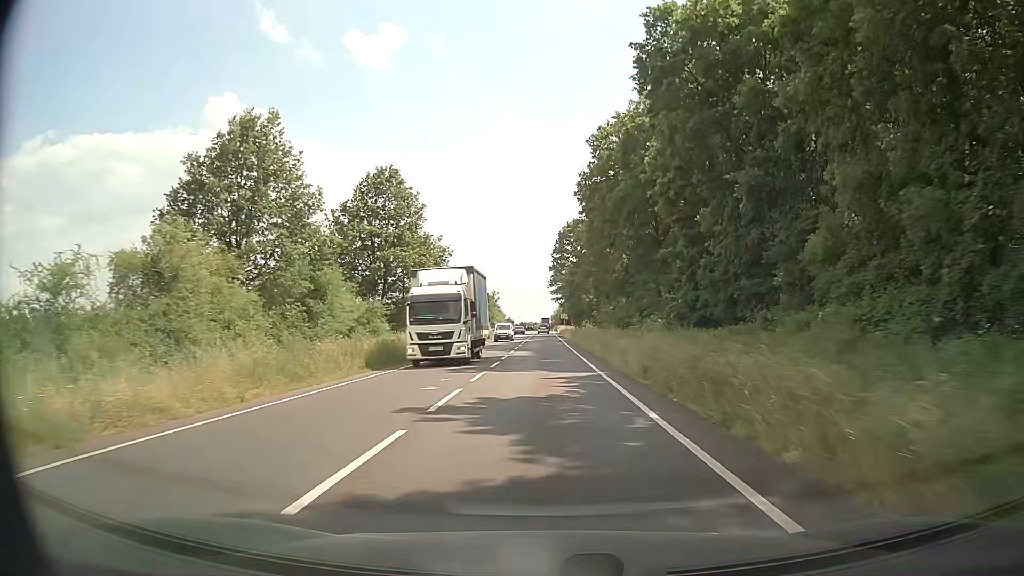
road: primary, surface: asphalt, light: Day
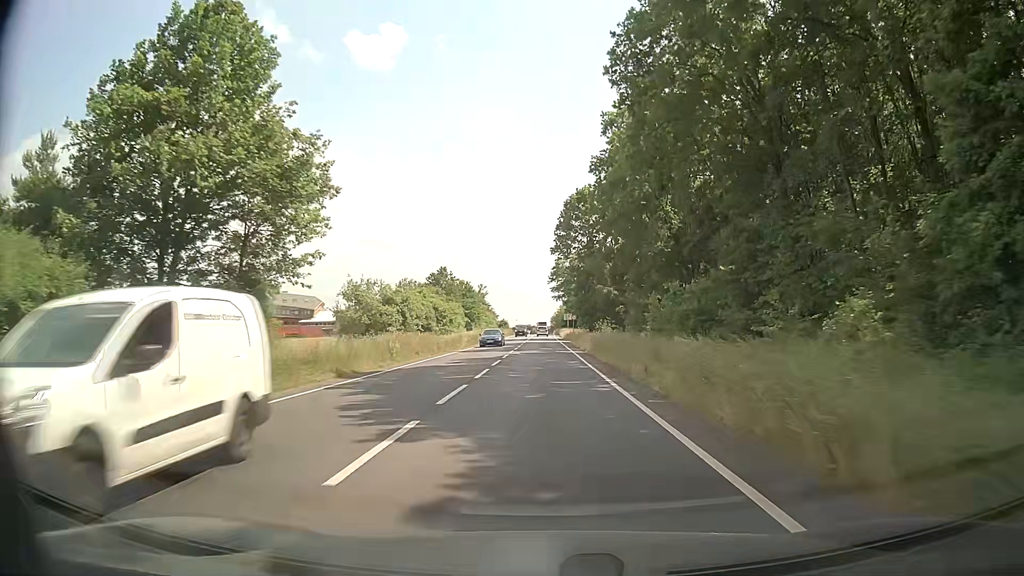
(-0.1, +29.9) m; 0°
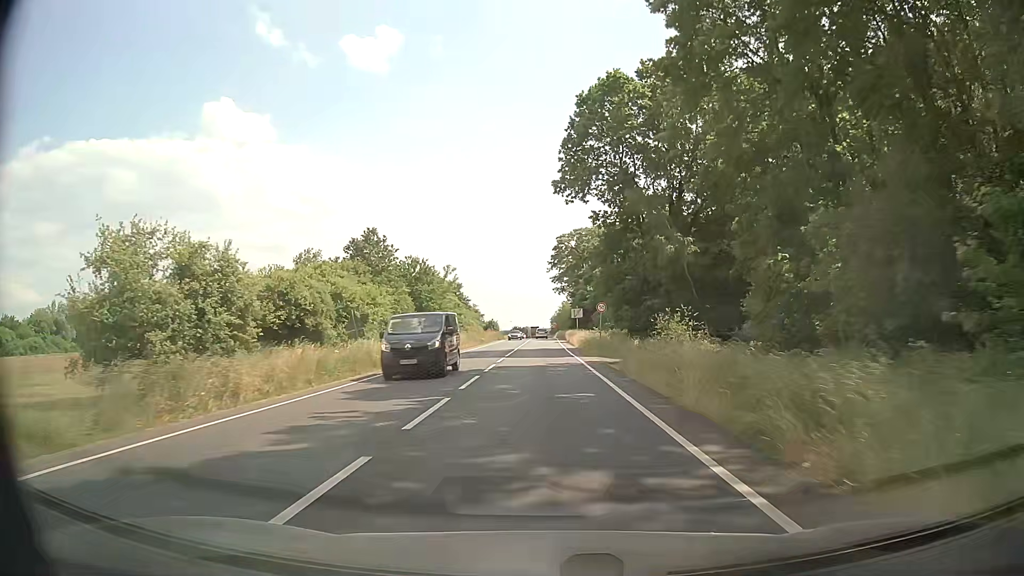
(+0.2, +39.7) m; 0°
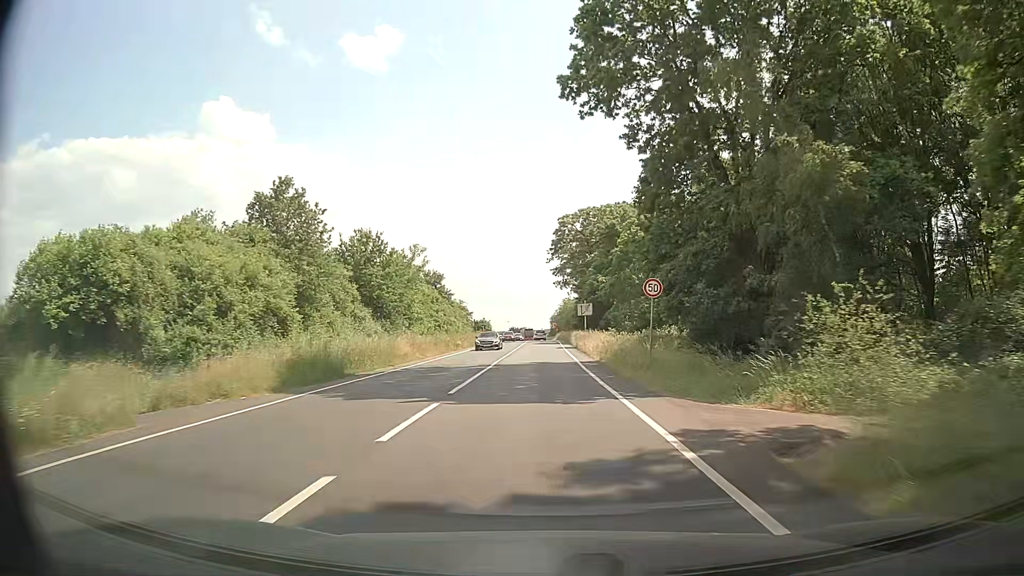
(+0.1, +19.7) m; 0°
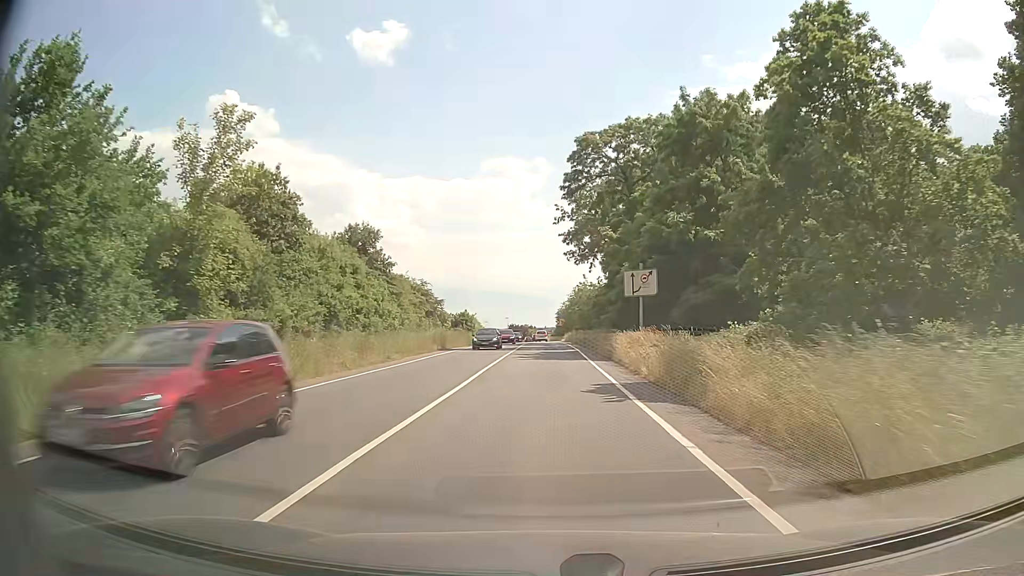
(-0.2, +38.3) m; -1°
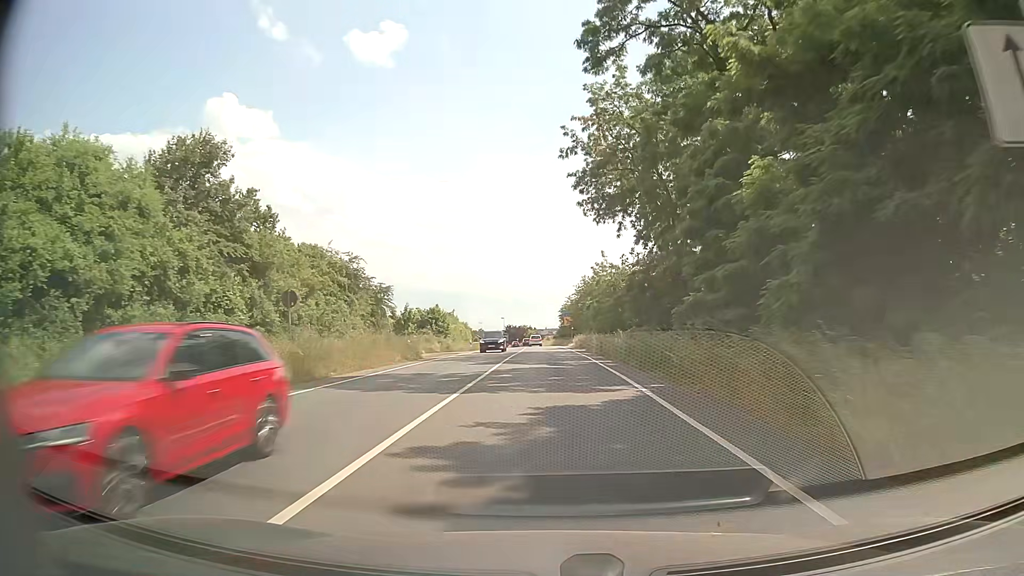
(+0.2, +27.8) m; 0°
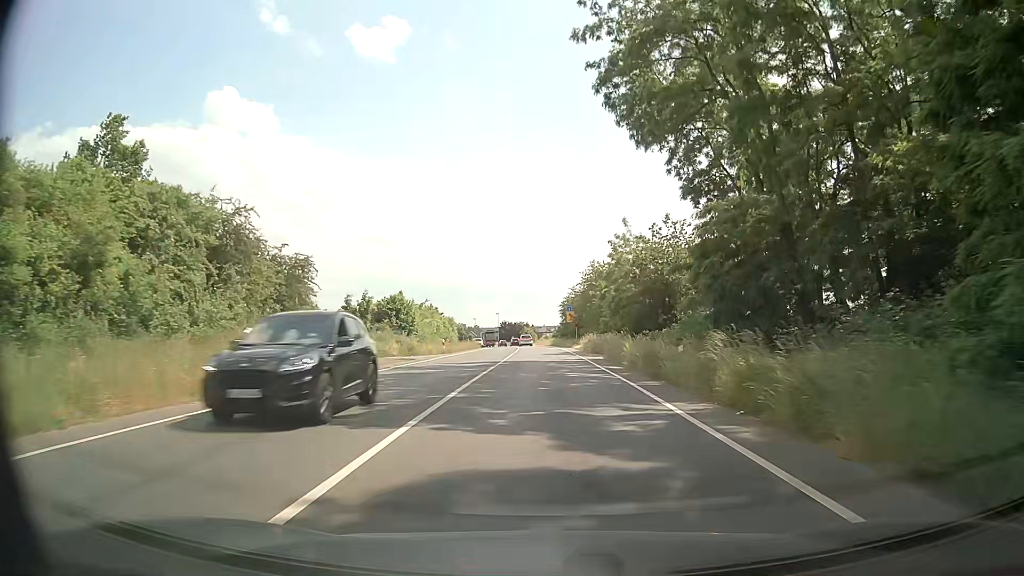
(+0.1, +18.3) m; +1°
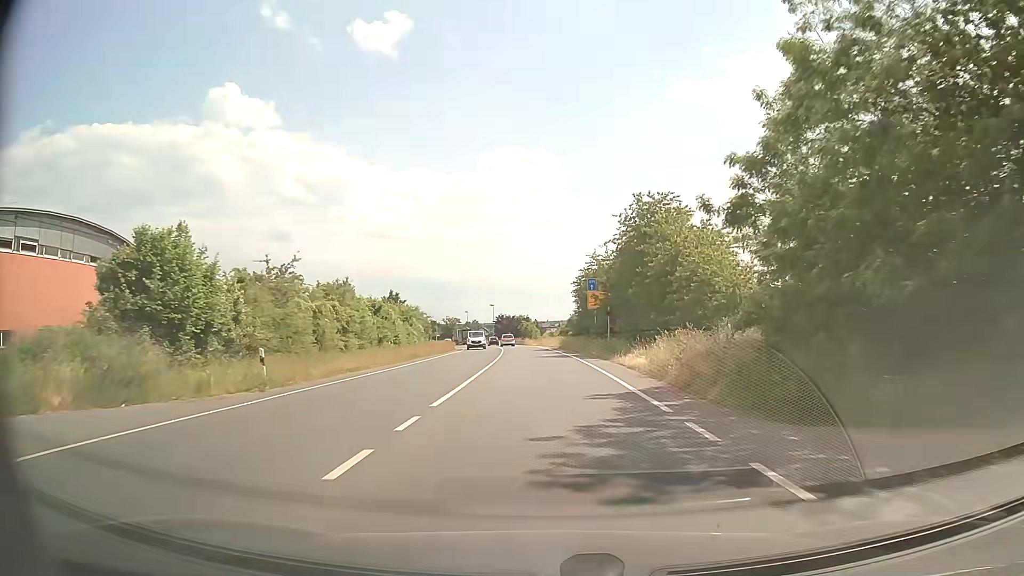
(-0.1, +35.7) m; 0°
(0, +10) (0, +20) (0, +30) (-1, +40) (-1, +50) (-2, +60) (-2, +70) (-3, +80) (-4, +90) (-5, +100) m
